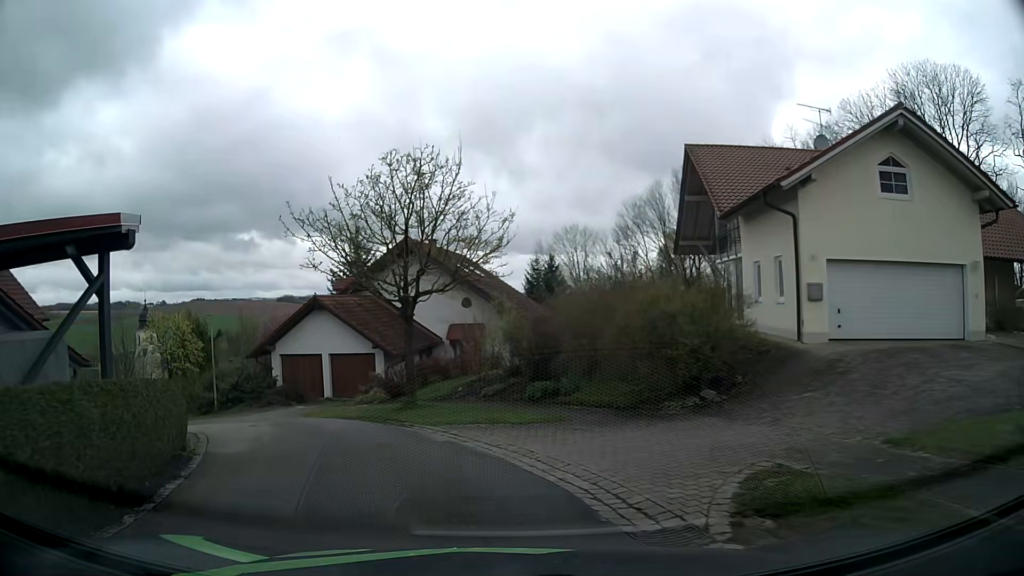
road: residential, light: Day
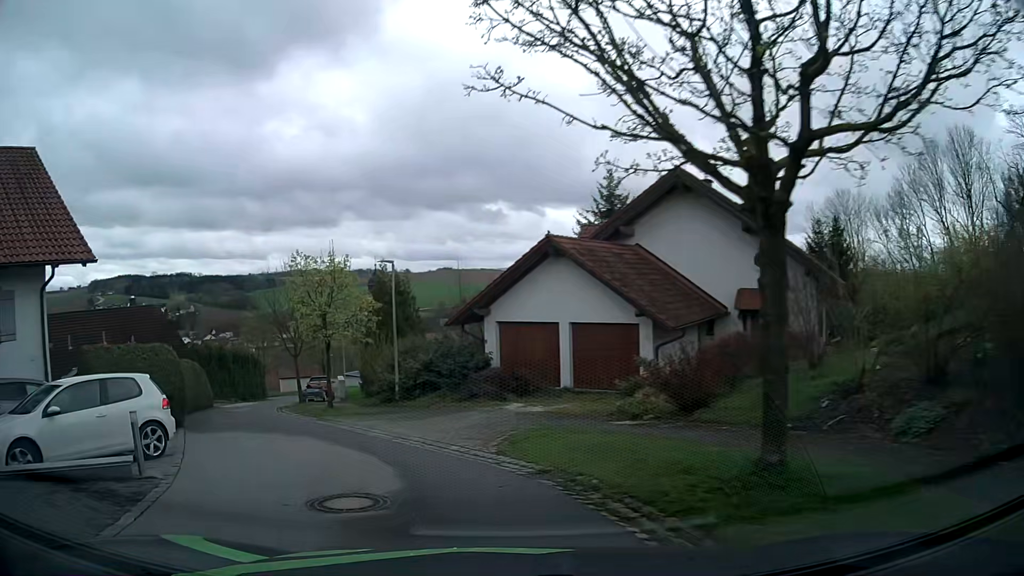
(-1.9, +11.0) m; -20°
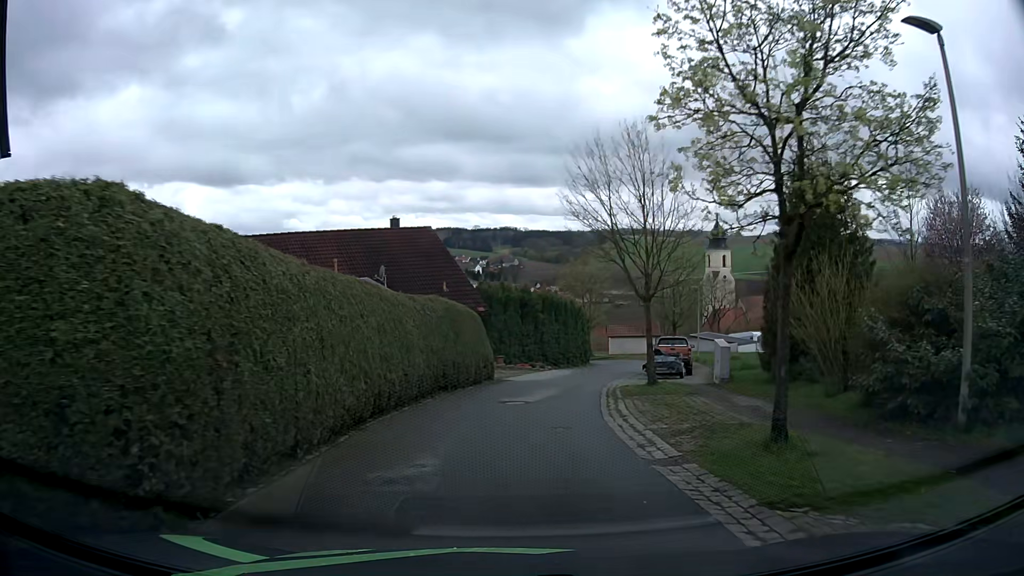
(-5.3, +15.6) m; -31°
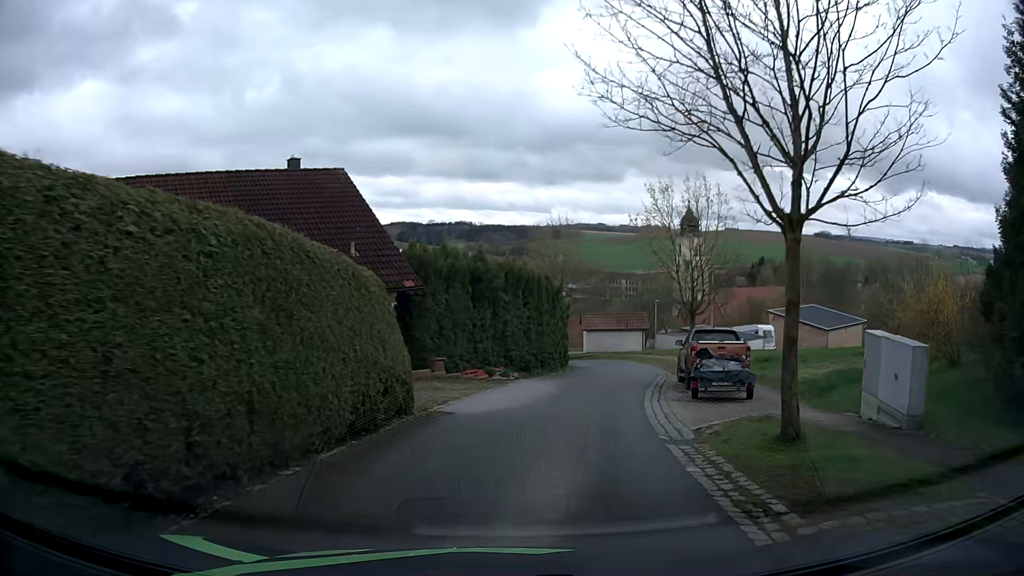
(+0.3, +12.3) m; +4°
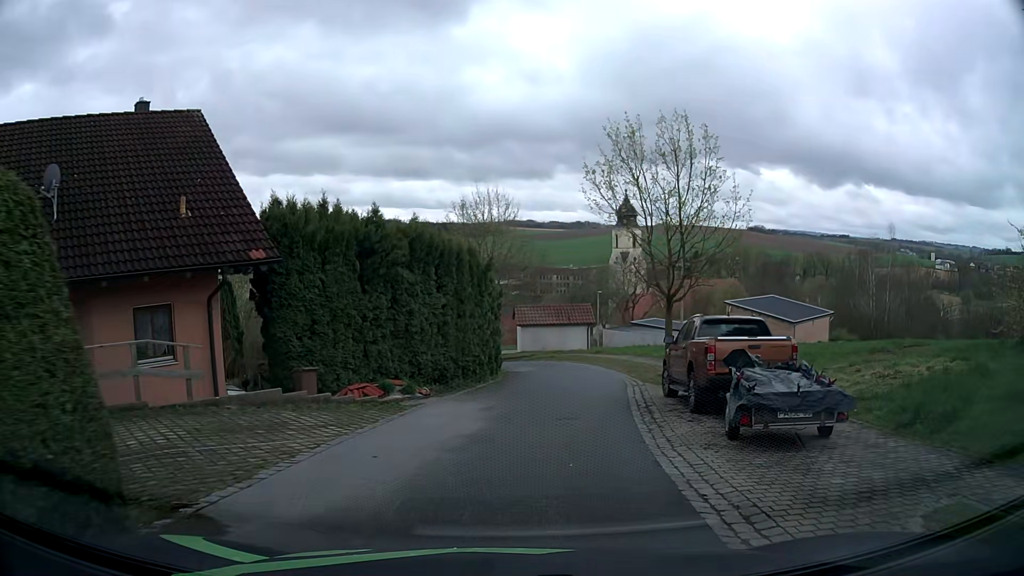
(+0.4, +7.4) m; +4°
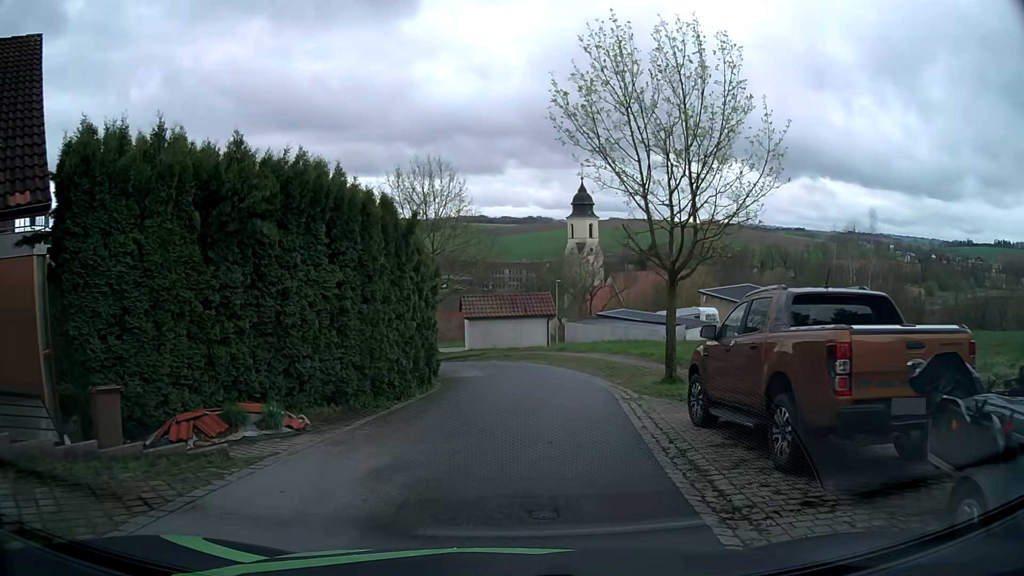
(+0.4, +6.1) m; +6°
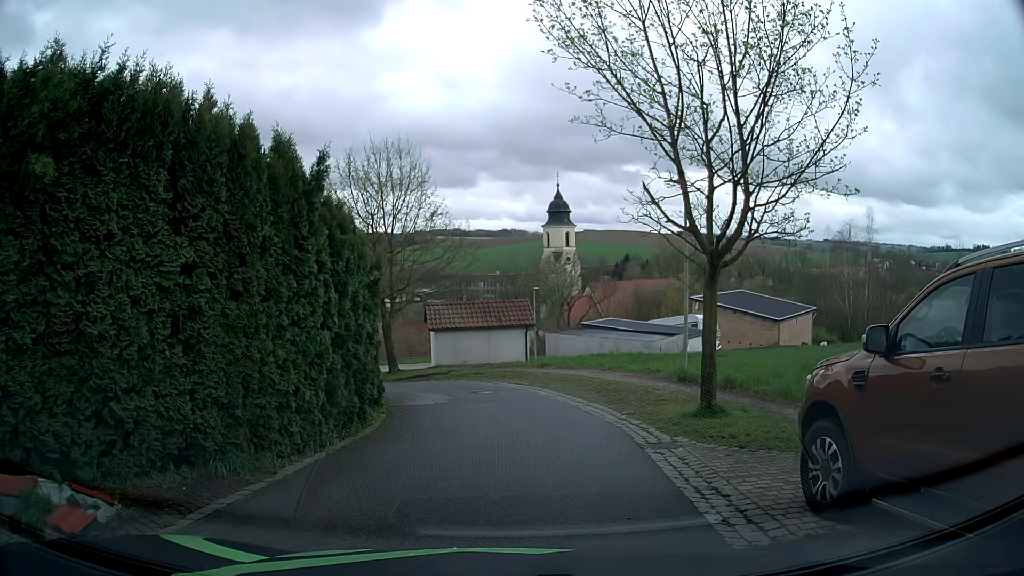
(+0.1, +4.5) m; +1°
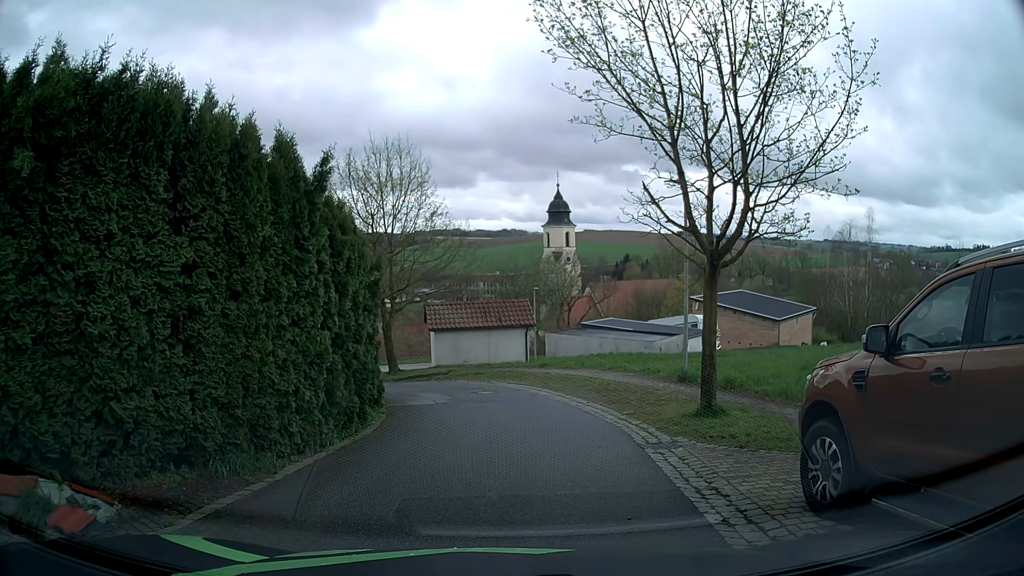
(0.0, 0.0) m; 0°
(+1, +10) (0, +20) (-7, +27) (-17, +26) (-25, +21) (-33, +15) (-41, +8) (-49, +2) (-56, -5) (-64, -12) m
